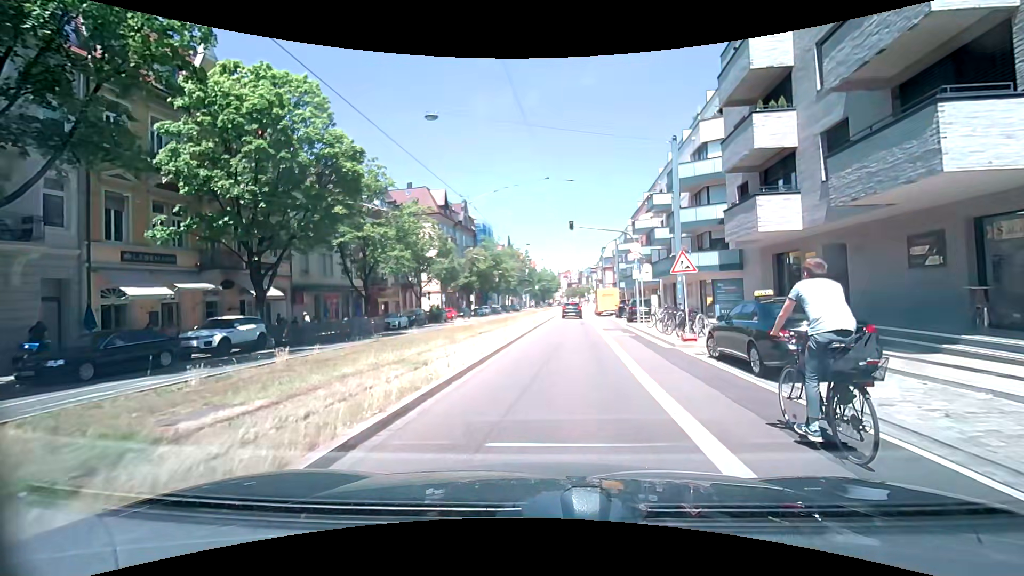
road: primary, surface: asphalt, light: Day
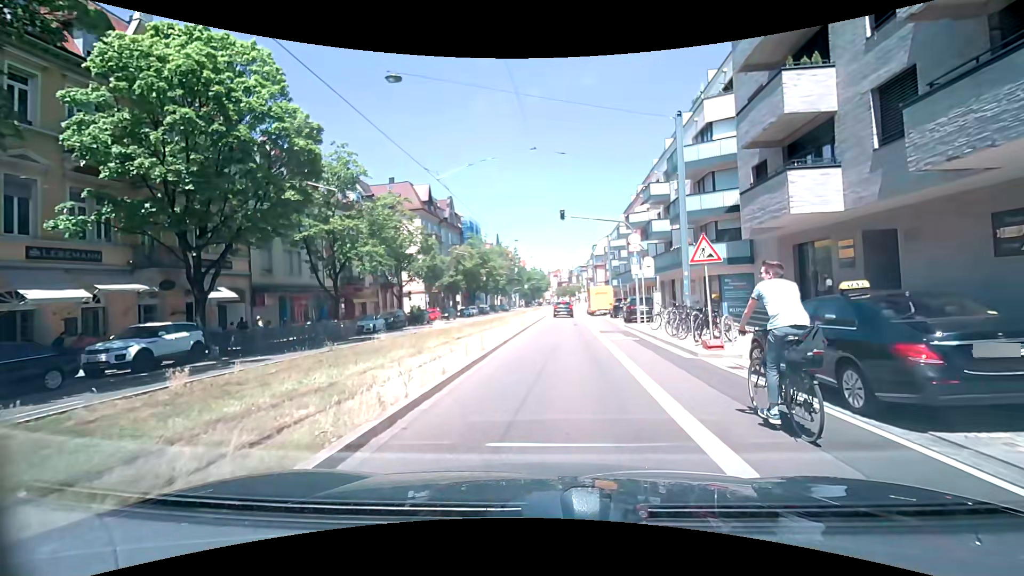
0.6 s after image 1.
(0.0, +3.4) m; +1°
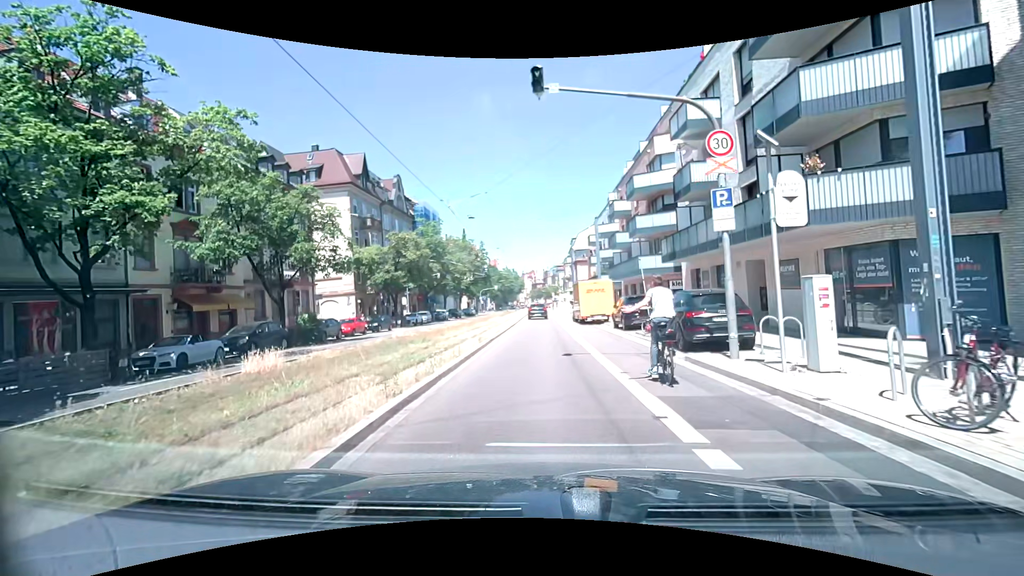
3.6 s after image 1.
(+0.1, +16.7) m; +2°
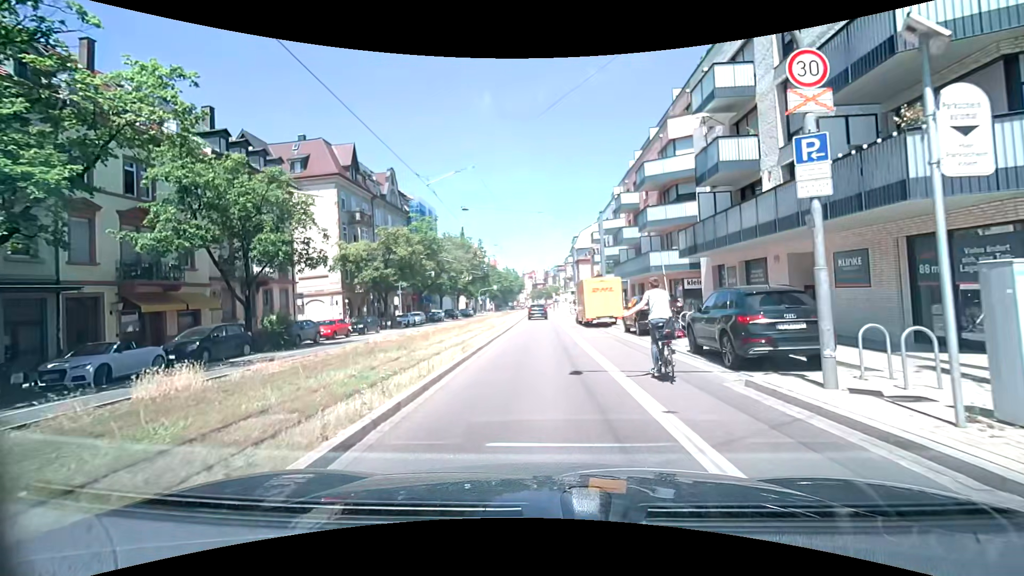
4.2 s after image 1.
(-0.1, +3.5) m; -1°
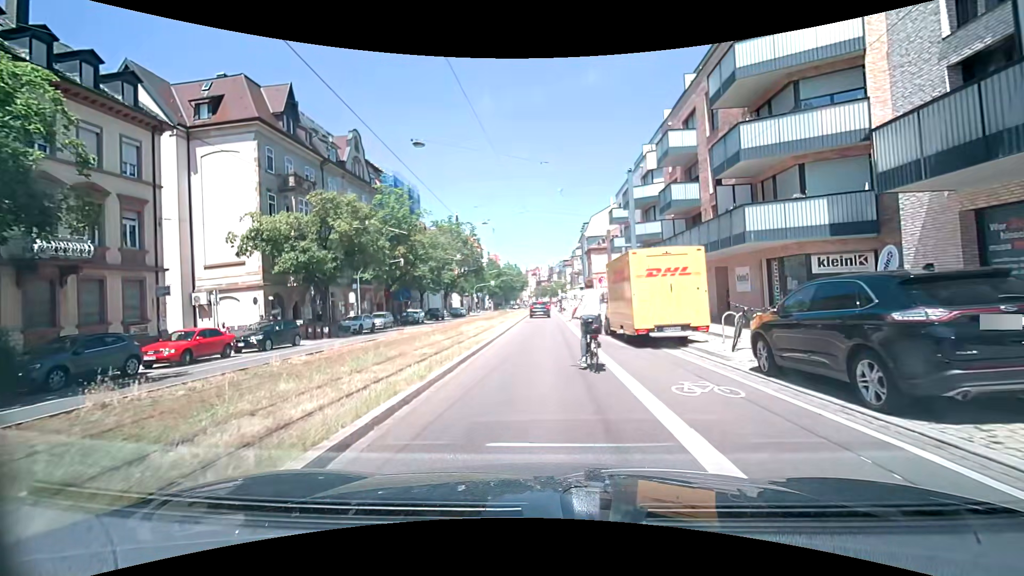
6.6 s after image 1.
(-0.2, +14.5) m; 0°
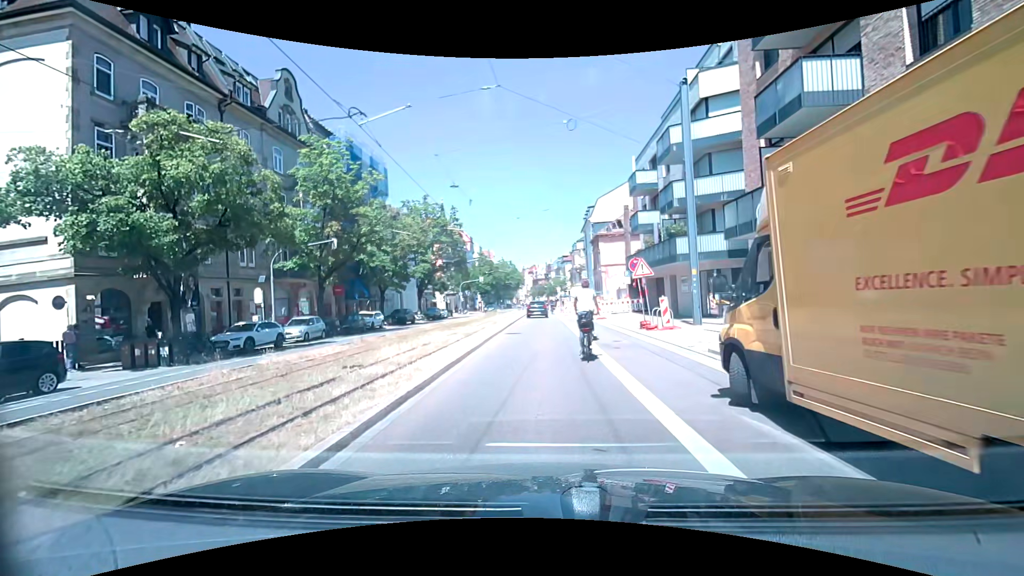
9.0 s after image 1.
(-0.2, +13.7) m; -1°
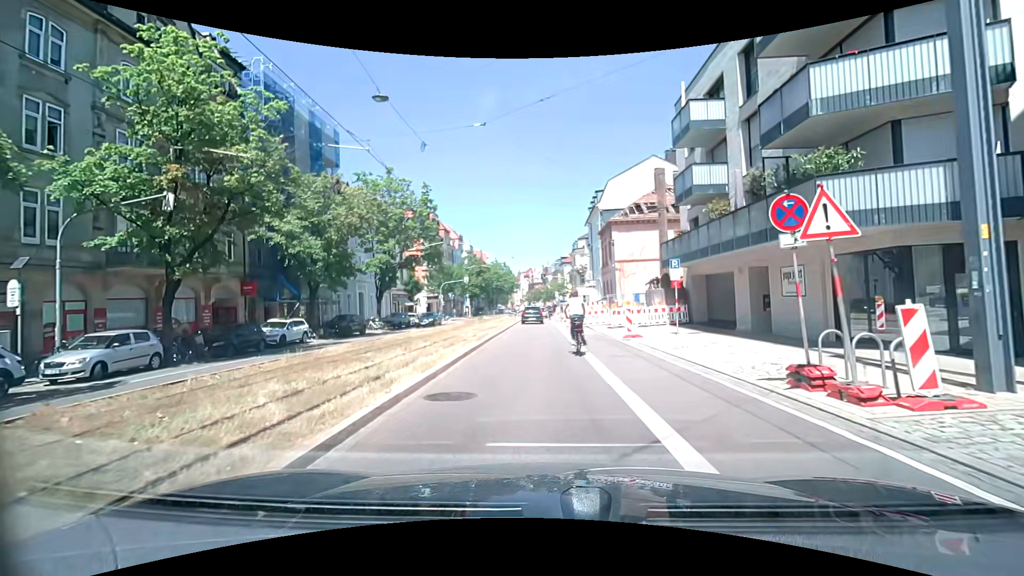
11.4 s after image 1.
(0.0, +13.6) m; -1°
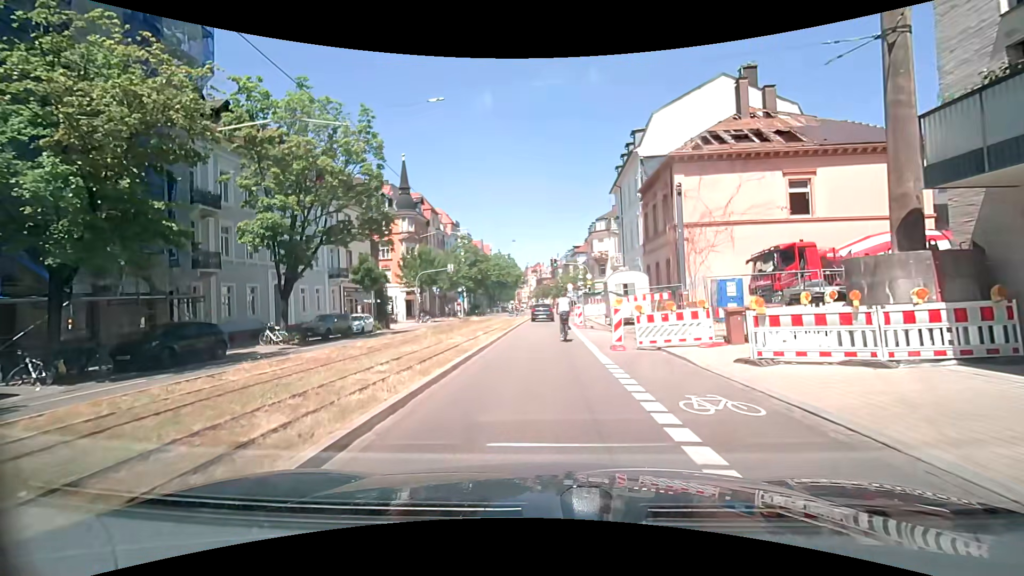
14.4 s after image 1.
(+0.3, +18.6) m; 0°
